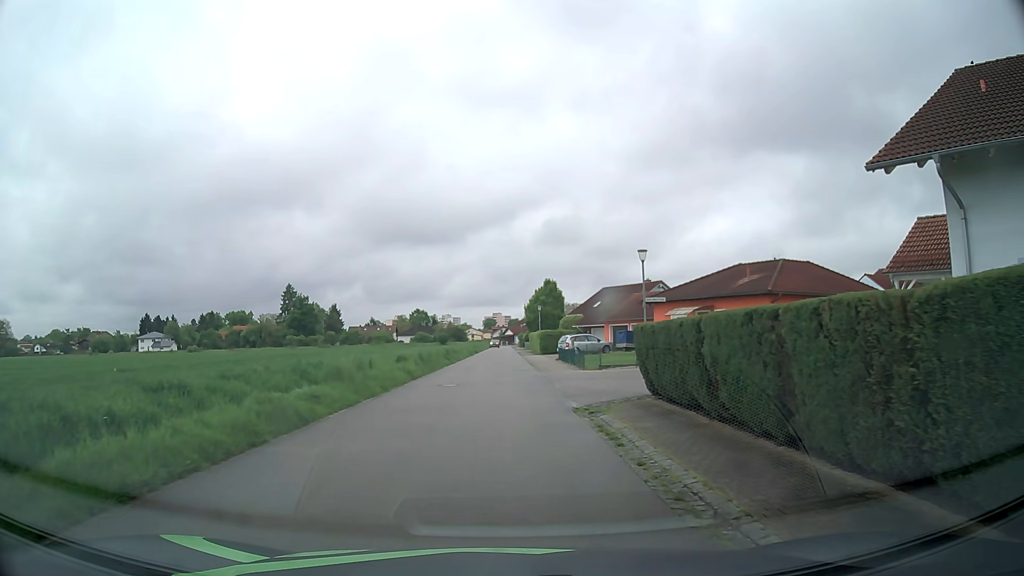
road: residential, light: Day
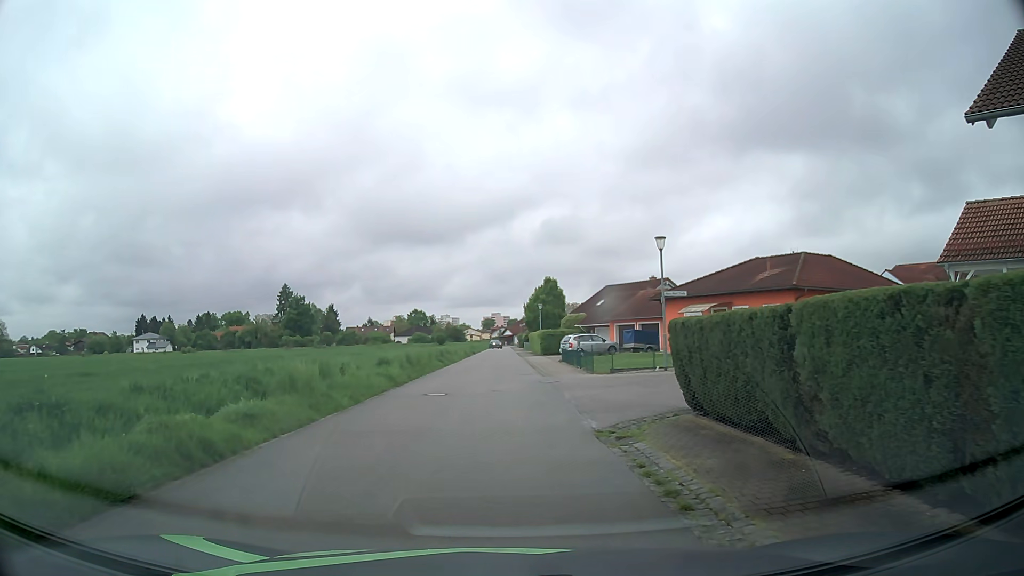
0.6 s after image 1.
(0.0, +3.3) m; 0°
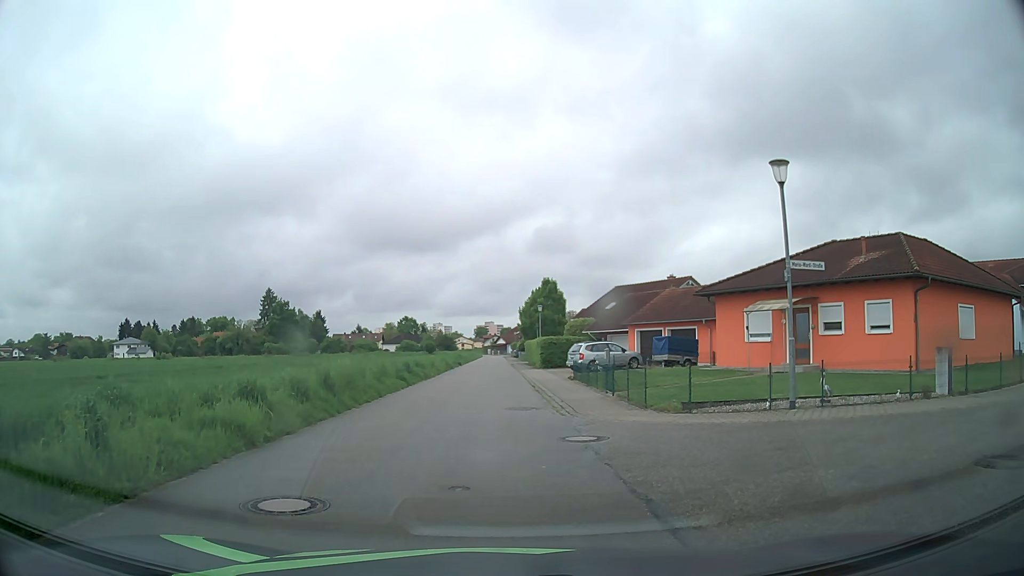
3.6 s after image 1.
(0.0, +10.8) m; 0°
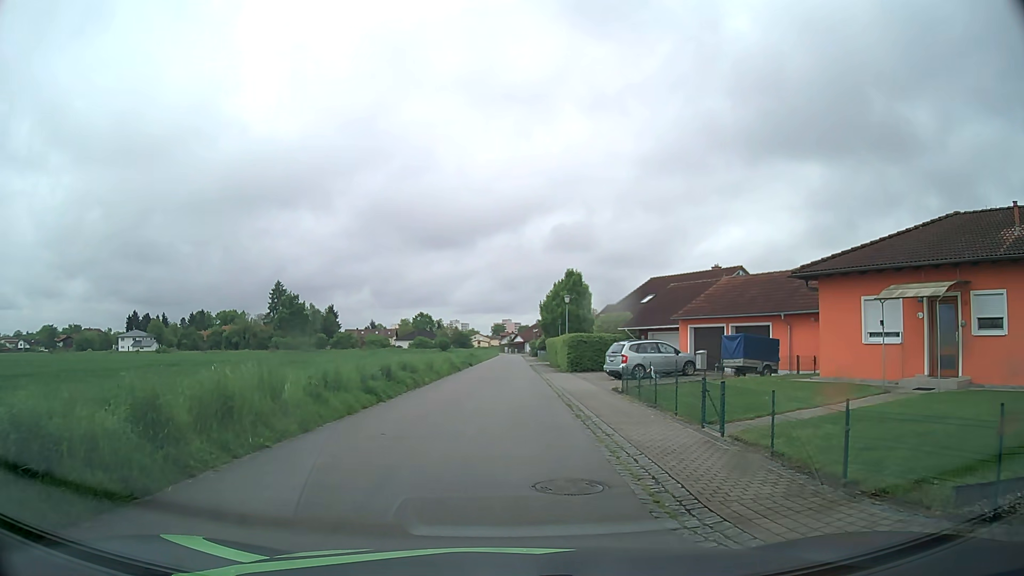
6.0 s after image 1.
(0.0, +8.8) m; -2°
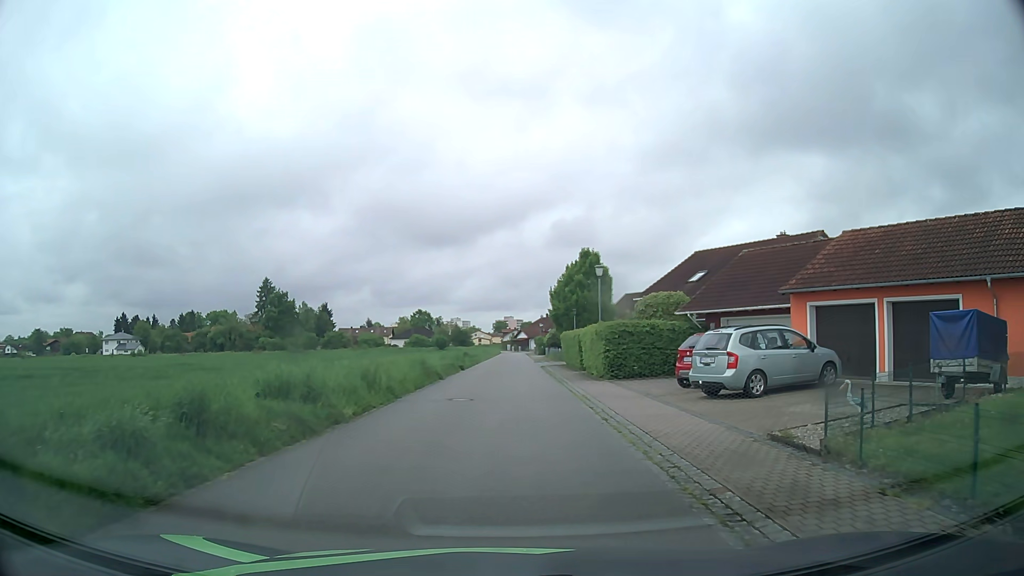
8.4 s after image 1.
(0.0, +13.6) m; +1°
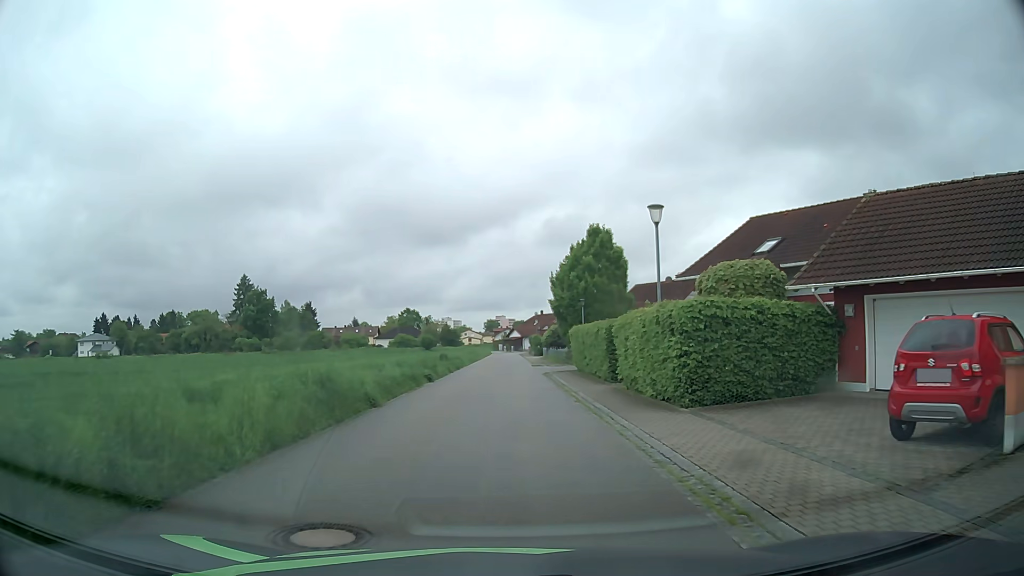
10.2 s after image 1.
(0.0, +12.3) m; 0°
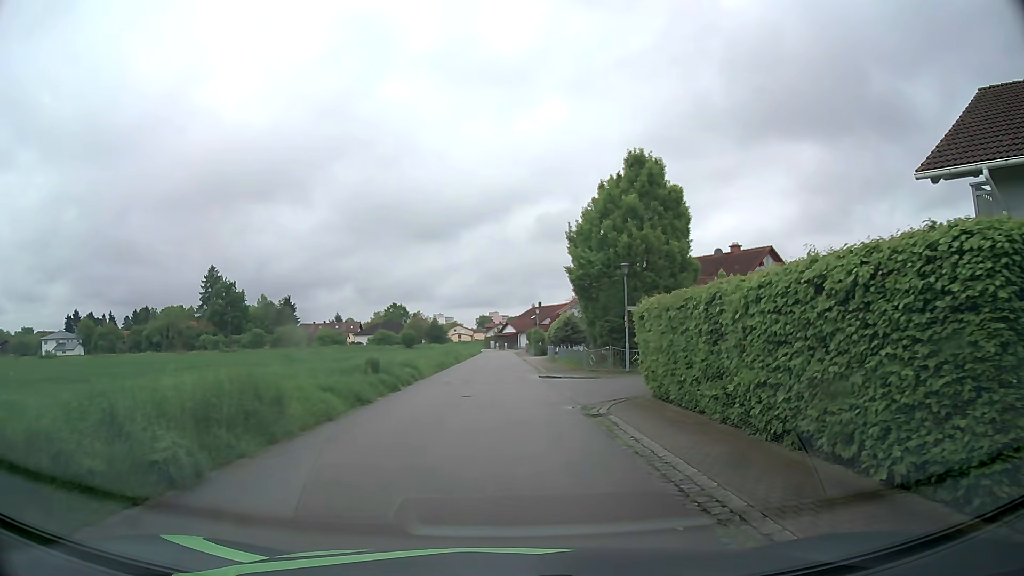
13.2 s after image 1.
(+0.2, +19.1) m; +1°
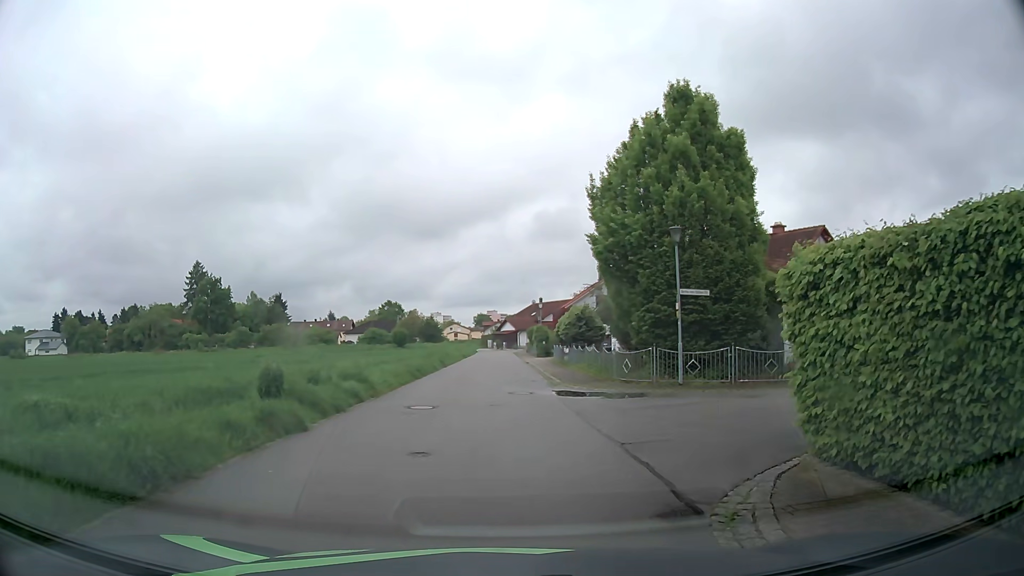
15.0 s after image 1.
(0.0, +8.6) m; 0°
(0, +10) (0, +20) (0, +30) (0, +40) (0, +50) (0, +60) (-1, +70) (-1, +80) (0, +90) (+6, +98) m
